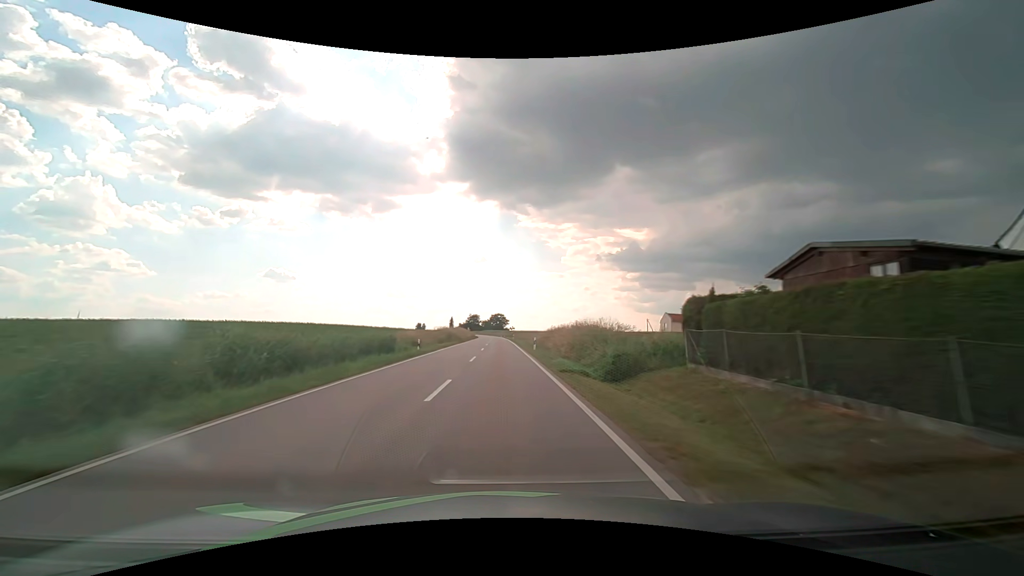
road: secondary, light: Day
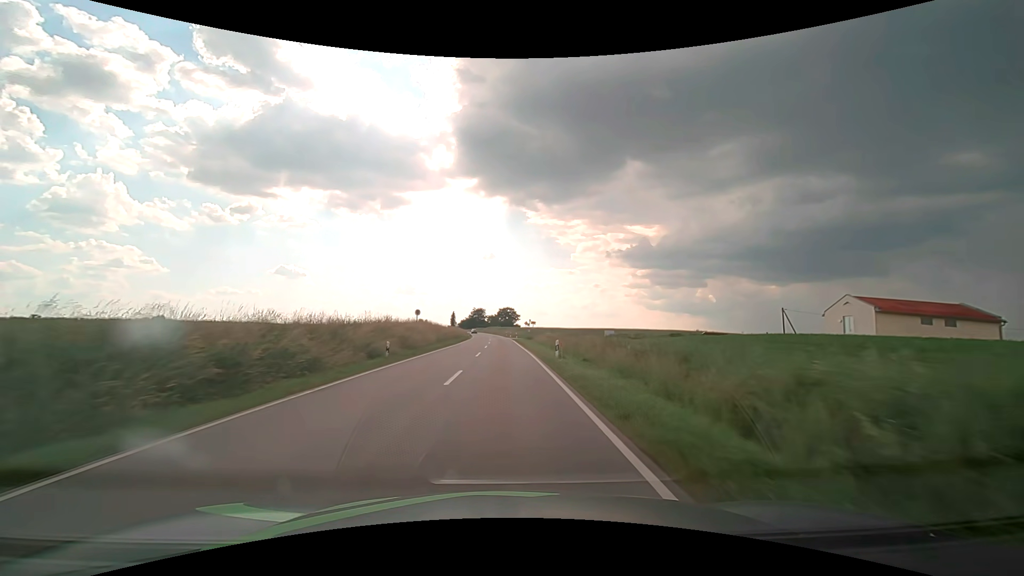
(-0.6, +60.8) m; -1°
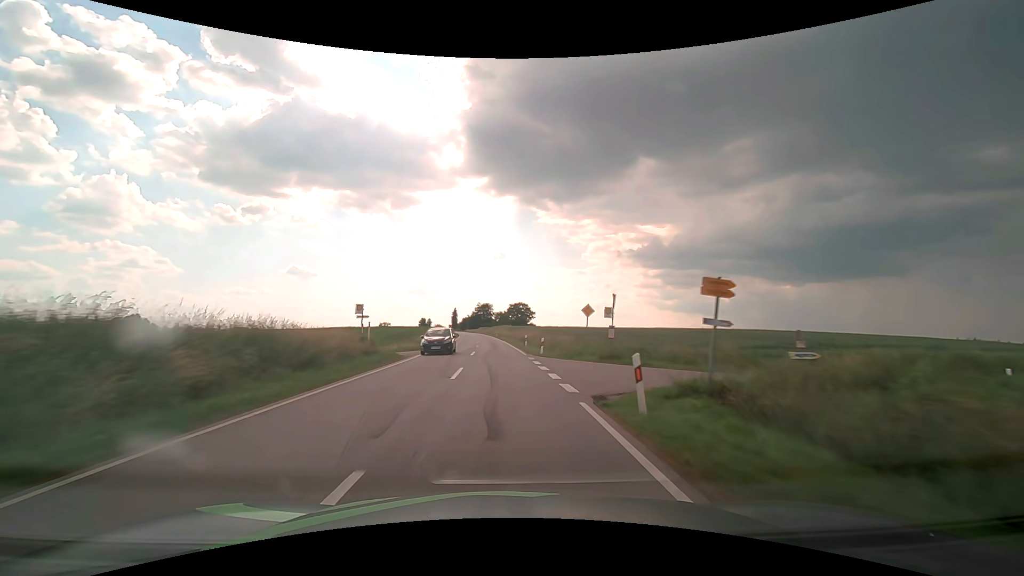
(-0.7, +61.9) m; -1°
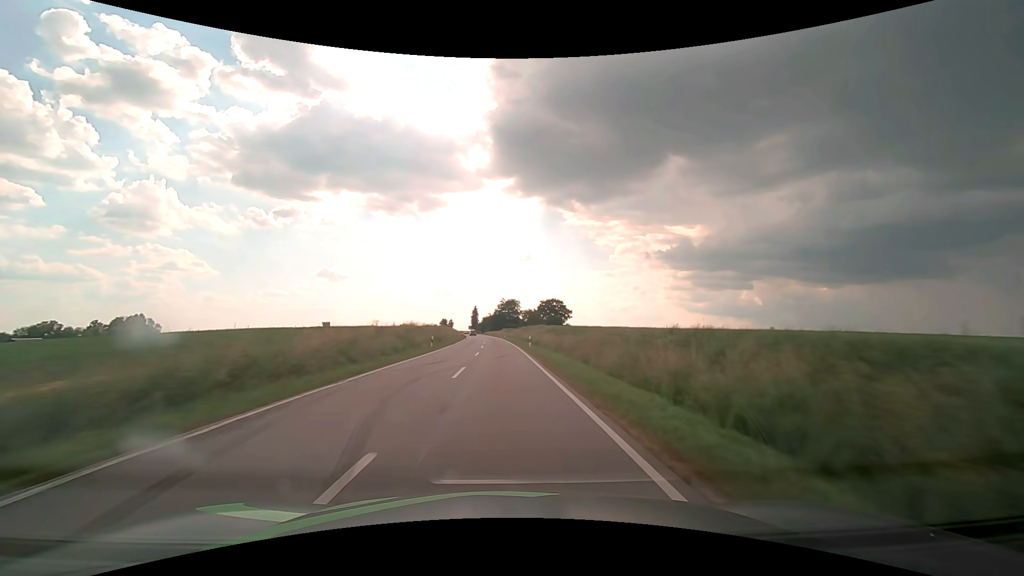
(-1.4, +50.3) m; -3°
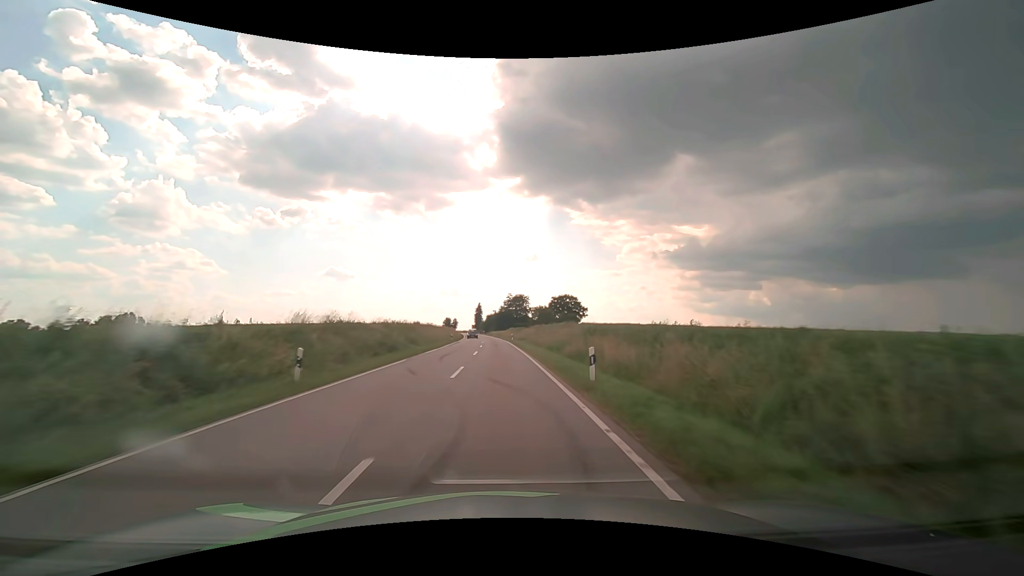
(-0.3, +25.4) m; -1°
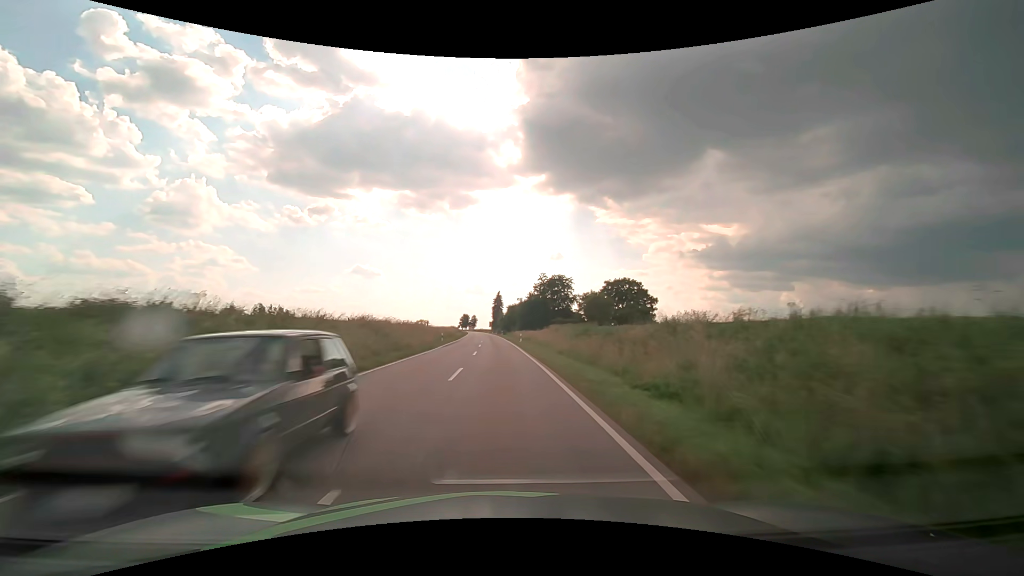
(-1.5, +64.3) m; -3°
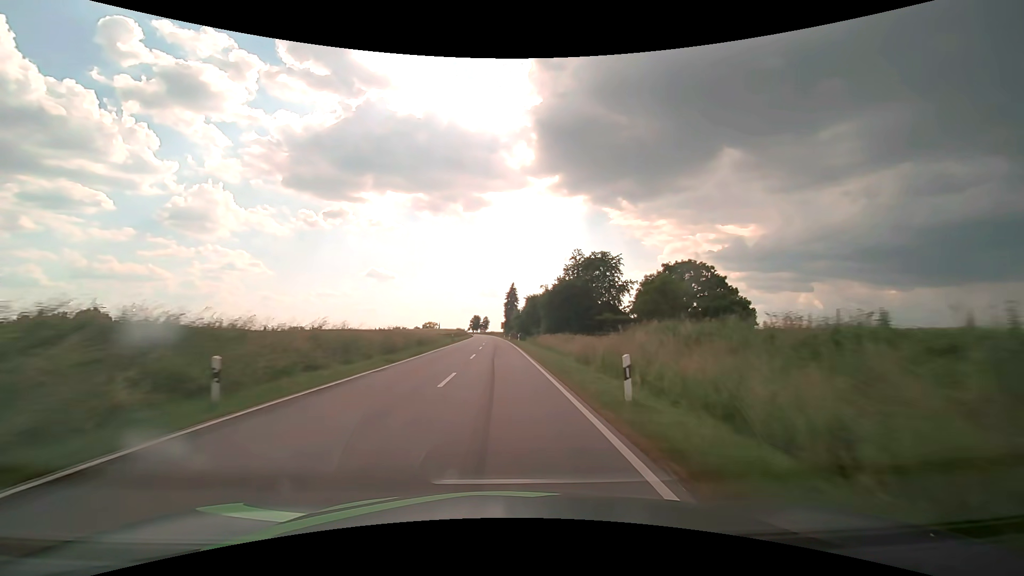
(-0.5, +39.2) m; -2°
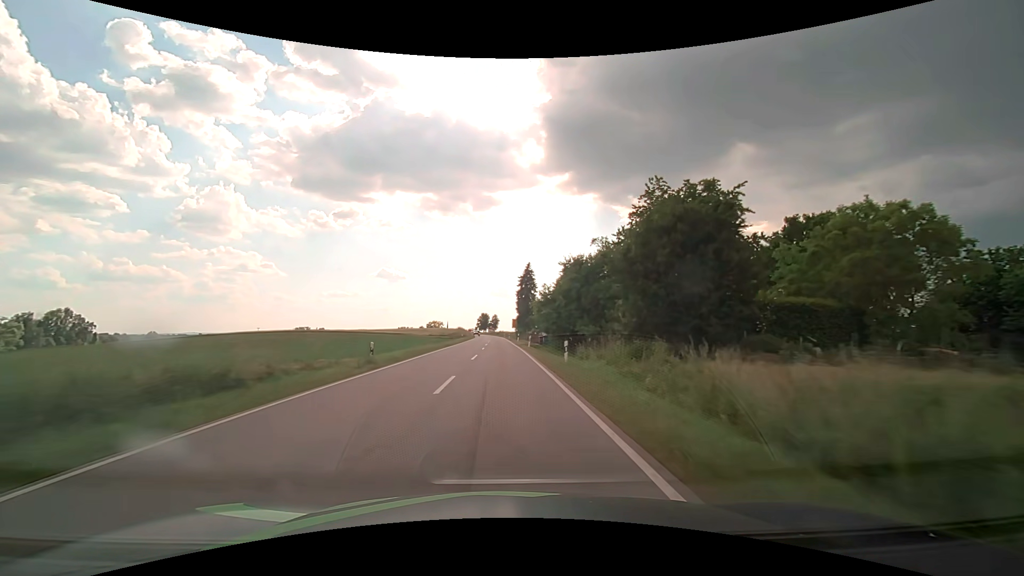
(-0.6, +39.1) m; -1°
(0, +10) (0, +20) (0, +30) (0, +40) (-1, +50) (-1, +60) (-1, +70) (-1, +80) (-1, +90) (-2, +100) m
